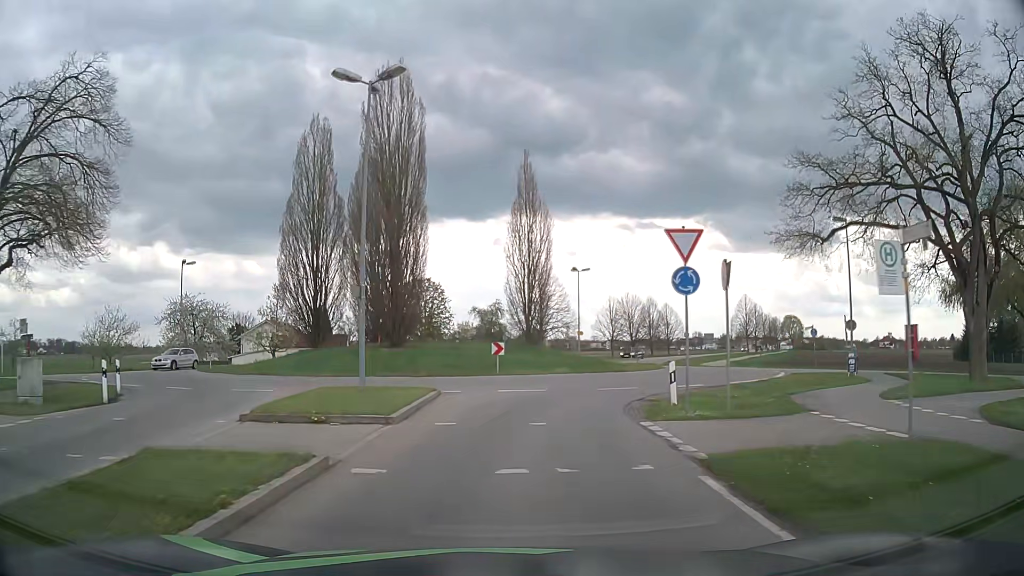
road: tertiary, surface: asphalt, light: Day
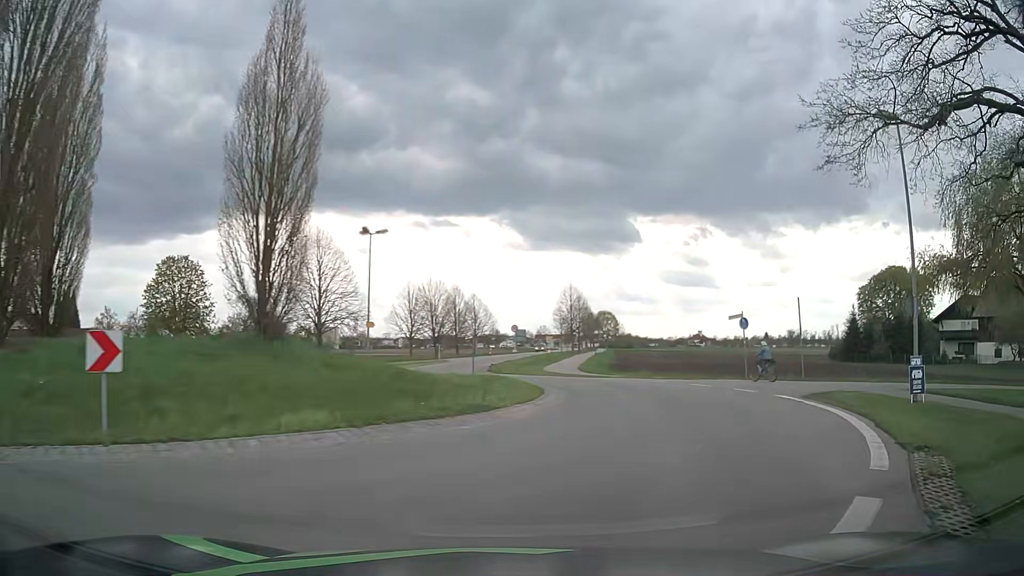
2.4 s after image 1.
(+1.5, +18.9) m; +17°
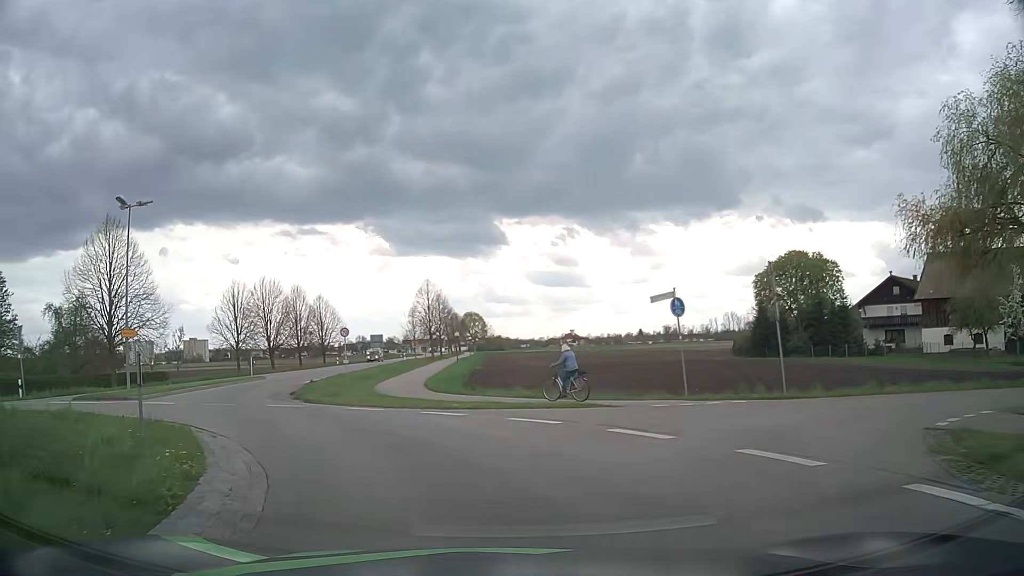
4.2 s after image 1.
(+2.4, +12.7) m; +12°
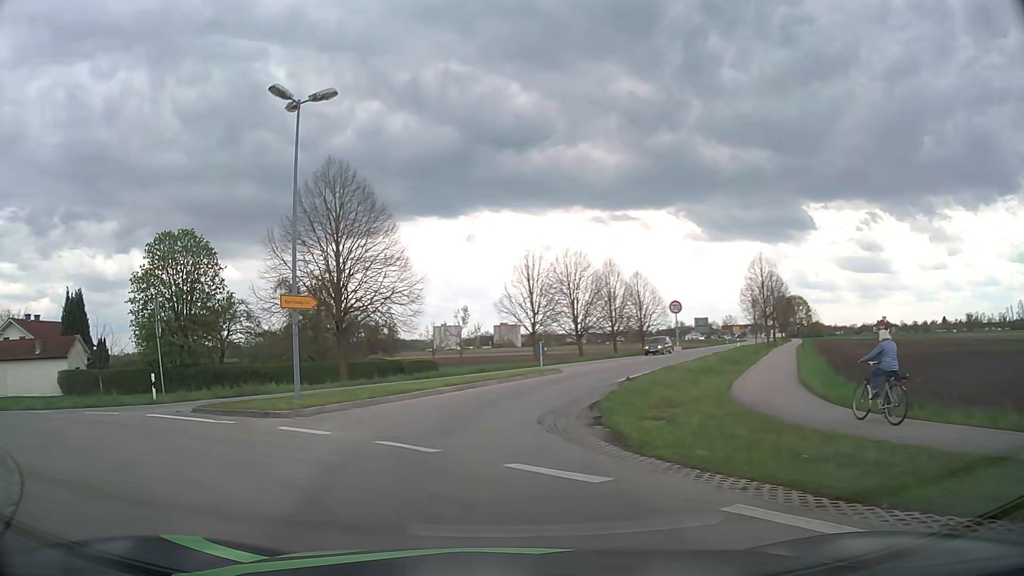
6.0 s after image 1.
(-2.9, +12.5) m; -27°
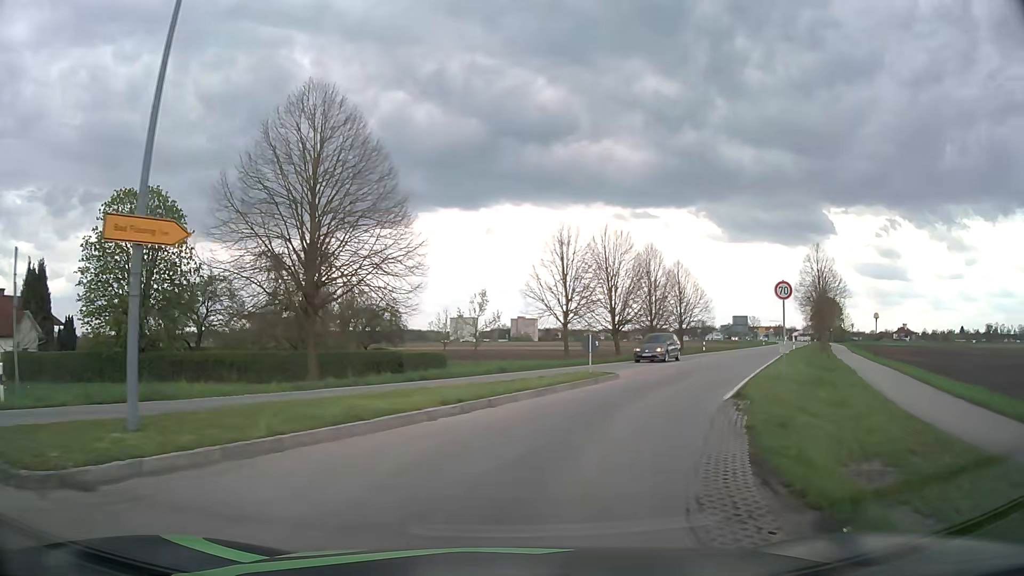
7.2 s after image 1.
(-0.7, +9.5) m; -3°
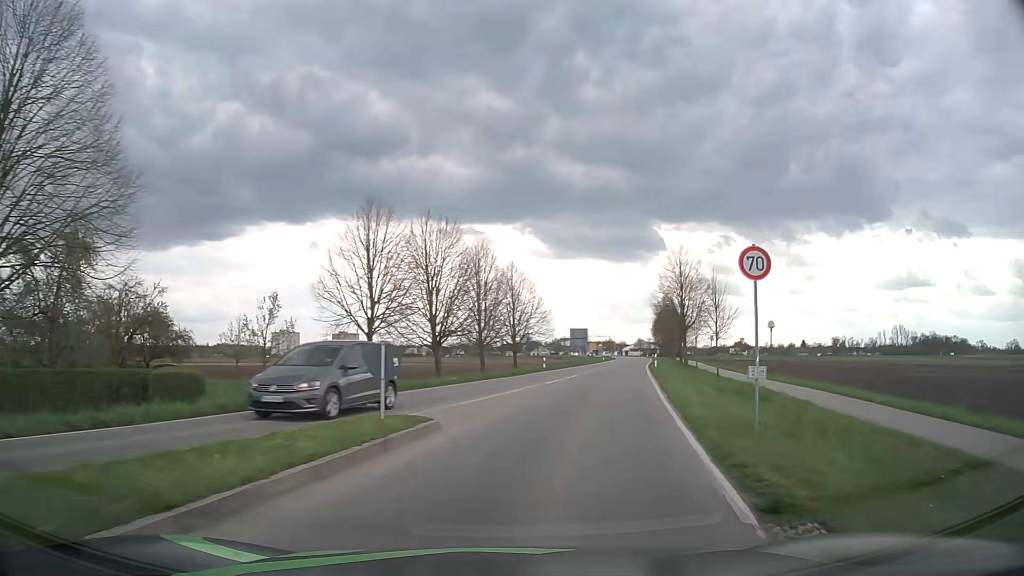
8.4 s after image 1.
(+1.3, +10.3) m; +15°
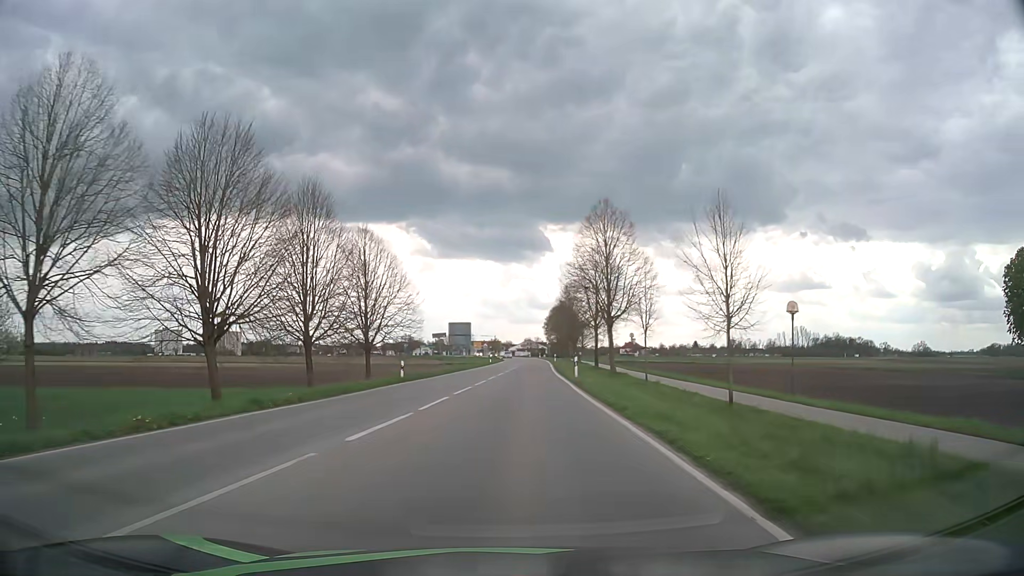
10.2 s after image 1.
(+2.3, +18.1) m; +11°
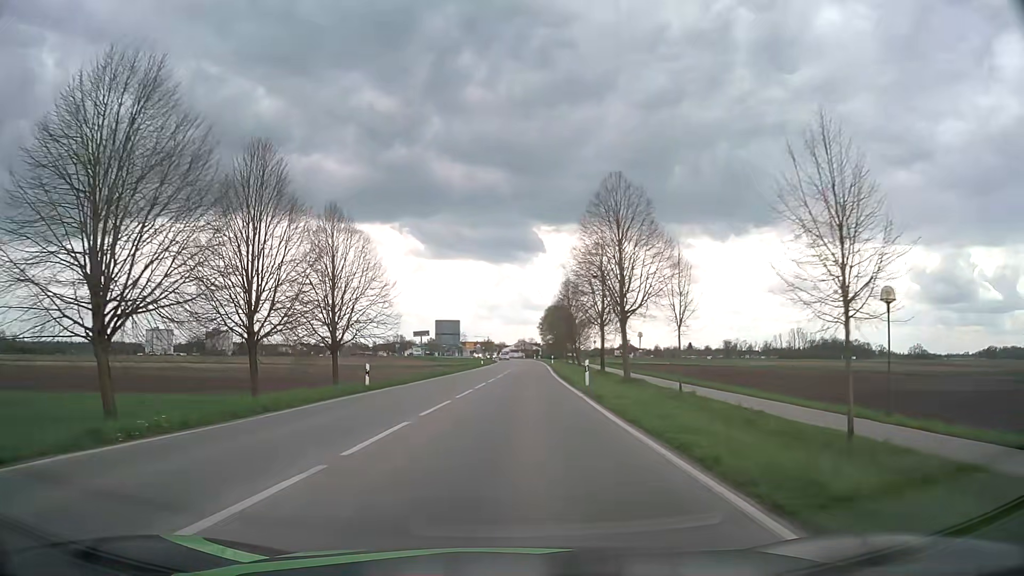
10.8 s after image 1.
(0.0, +6.9) m; 0°
(0, +10) (0, +20) (+1, +30) (+1, +40) (+2, +50) (+2, +60) (+3, +70) (+3, +80) (+3, +90) (+4, +100) m
